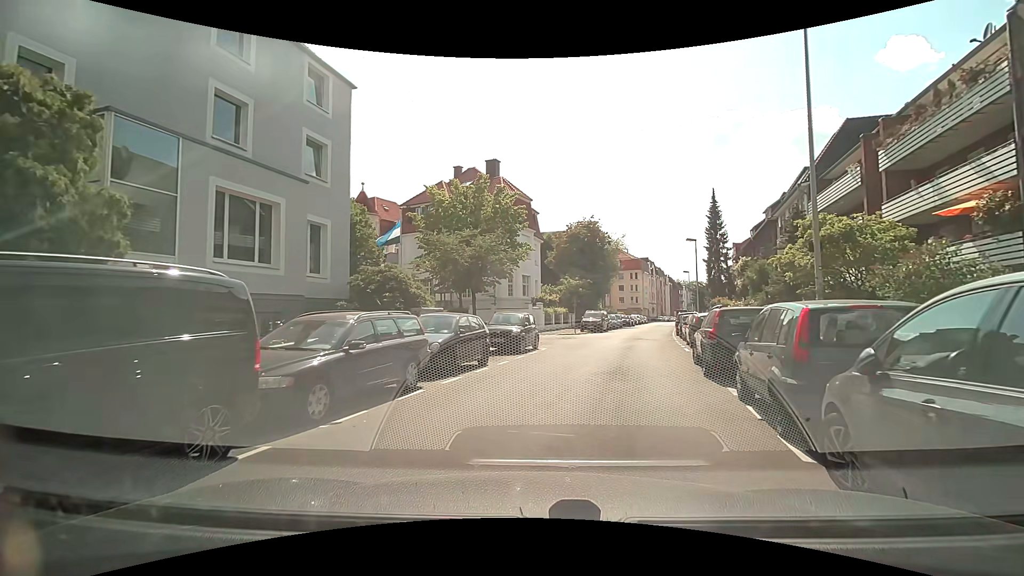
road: residential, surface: asphalt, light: Day
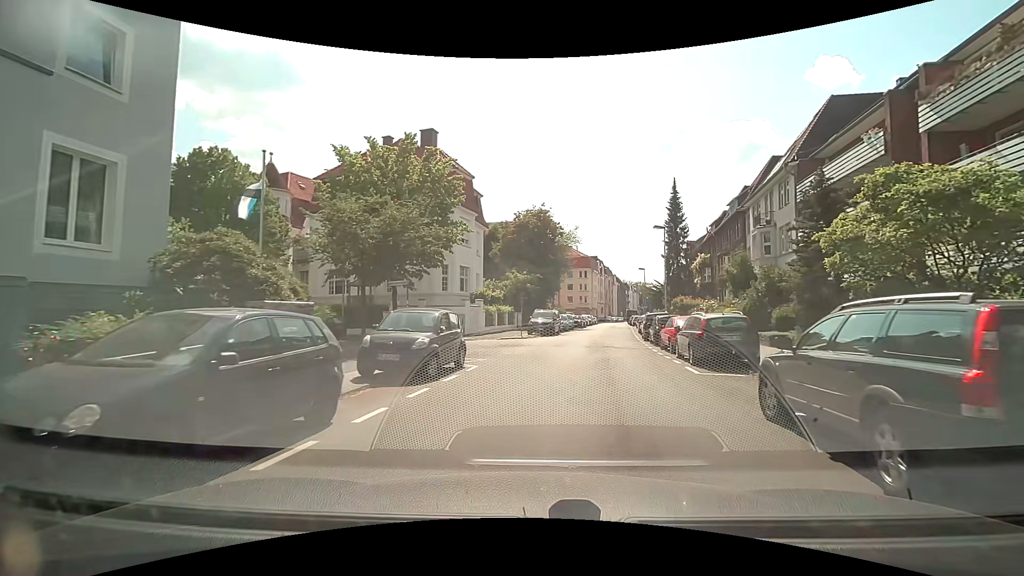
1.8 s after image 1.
(+0.2, +7.8) m; +3°
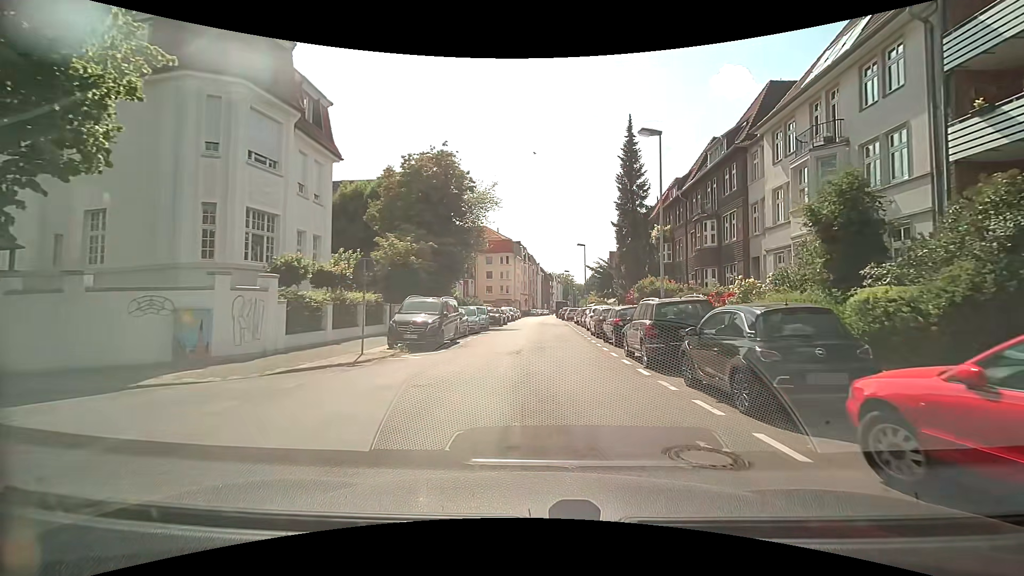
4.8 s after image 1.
(+1.7, +18.6) m; +9°
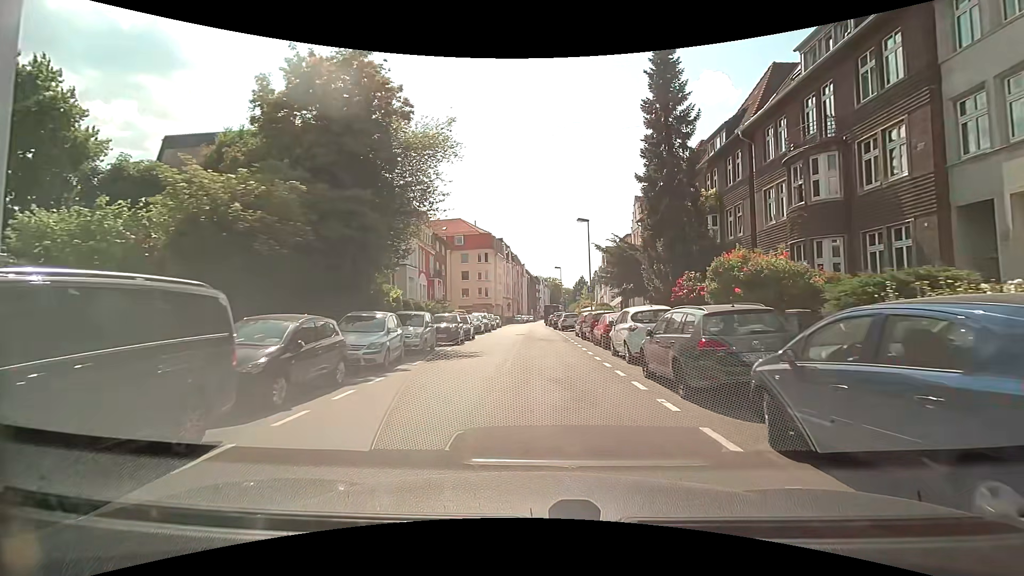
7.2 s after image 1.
(+0.3, +15.9) m; +1°
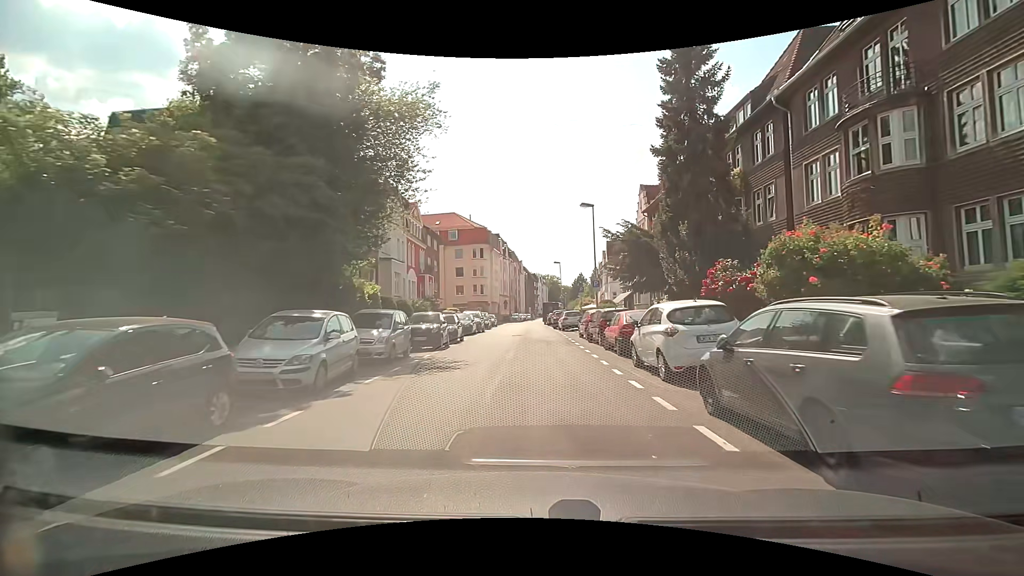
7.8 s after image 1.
(0.0, +4.1) m; +1°
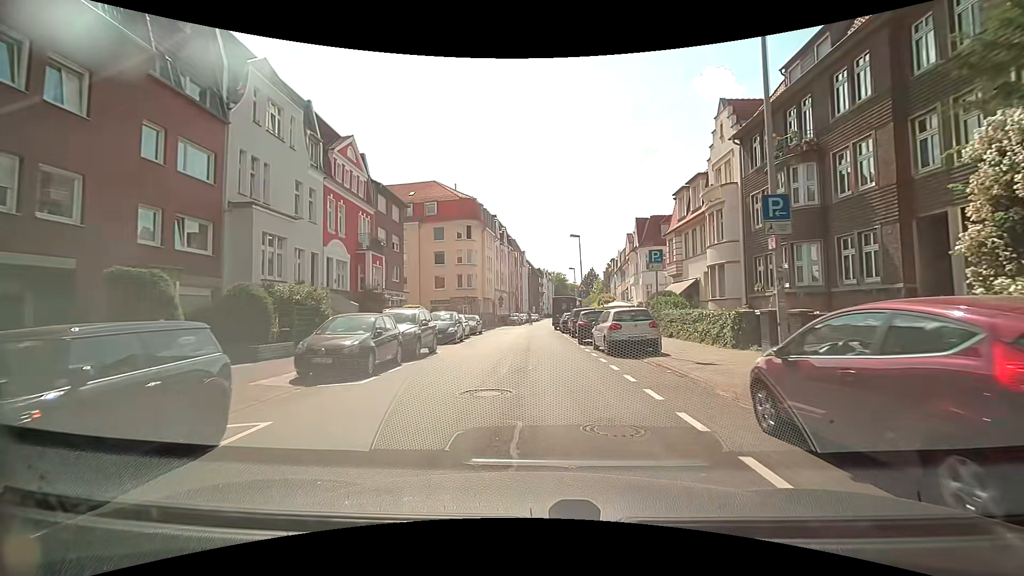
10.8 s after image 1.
(-0.1, +21.4) m; -1°
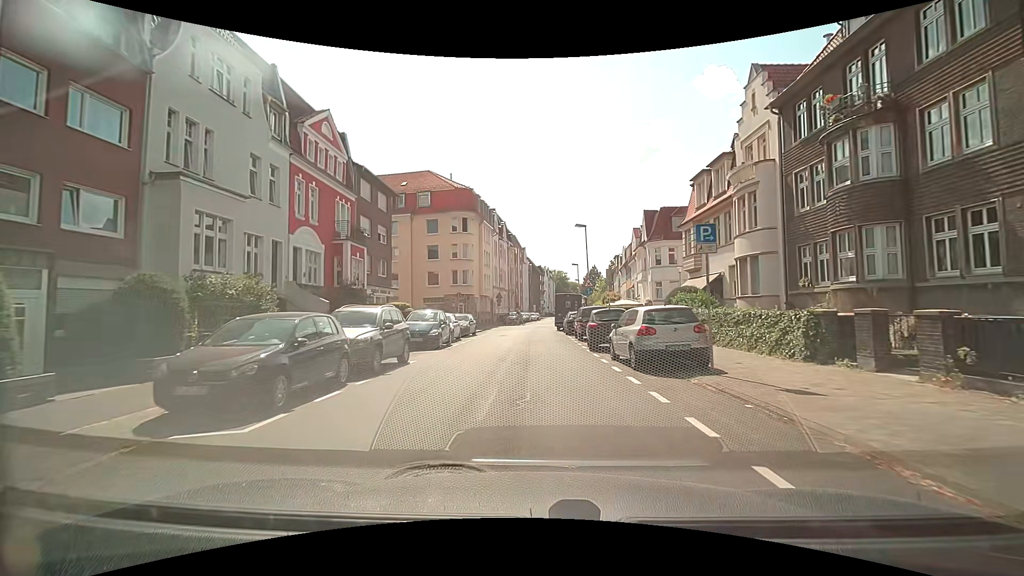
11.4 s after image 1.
(0.0, +4.3) m; +1°
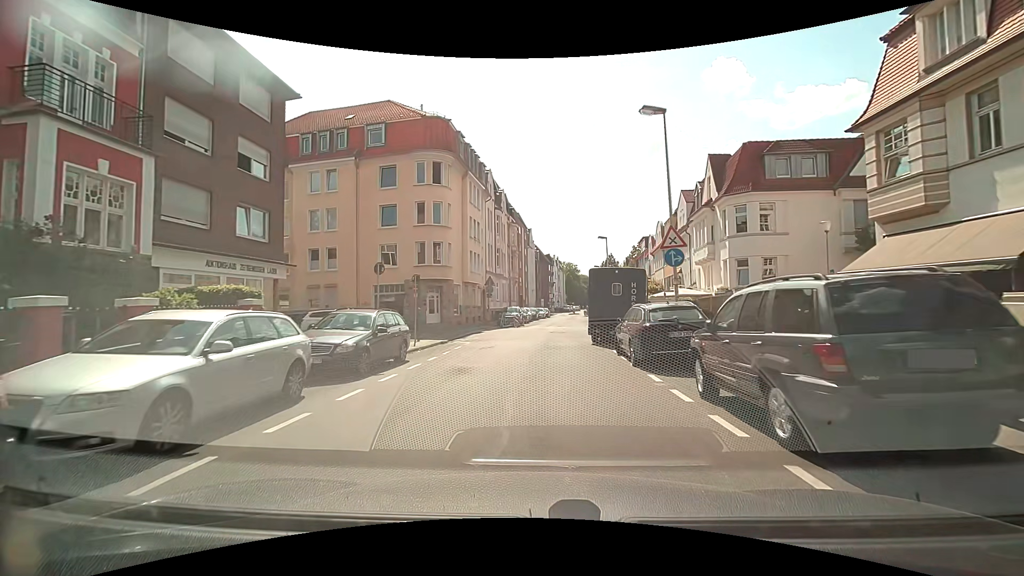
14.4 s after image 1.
(-0.4, +20.1) m; -1°
(0, +10) (0, +20) (+1, +30) (+2, +40) (+3, +50) (+4, +60) (+5, +70) (+6, +80) (+7, +90) (+9, +99) m
